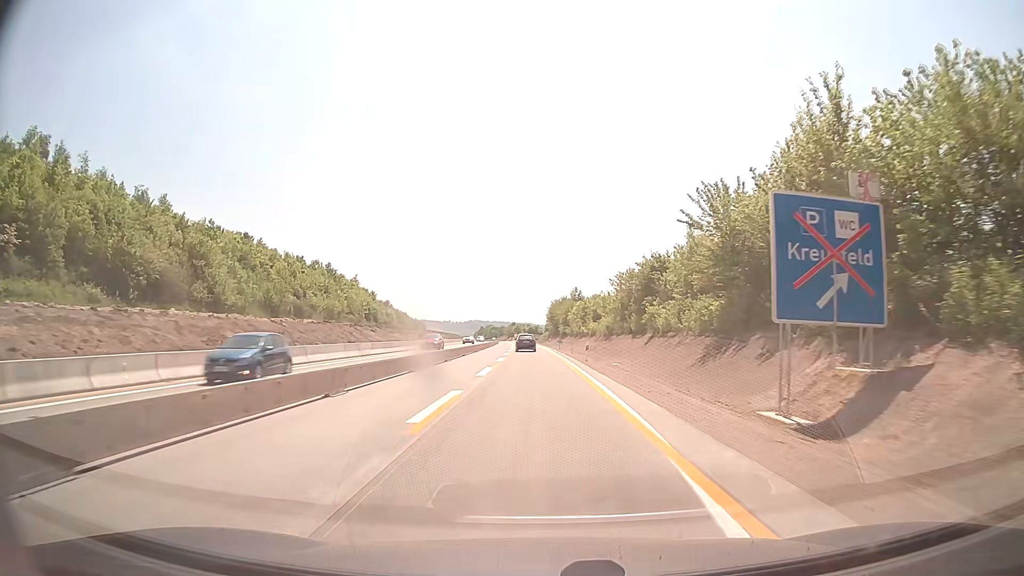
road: motorway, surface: concrete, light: Day
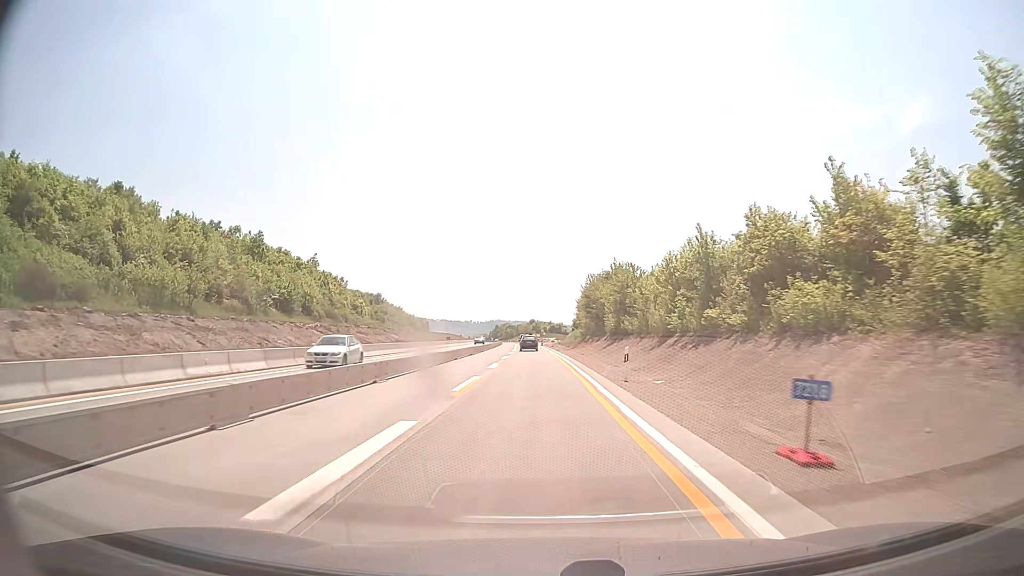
(-0.9, +65.4) m; -2°
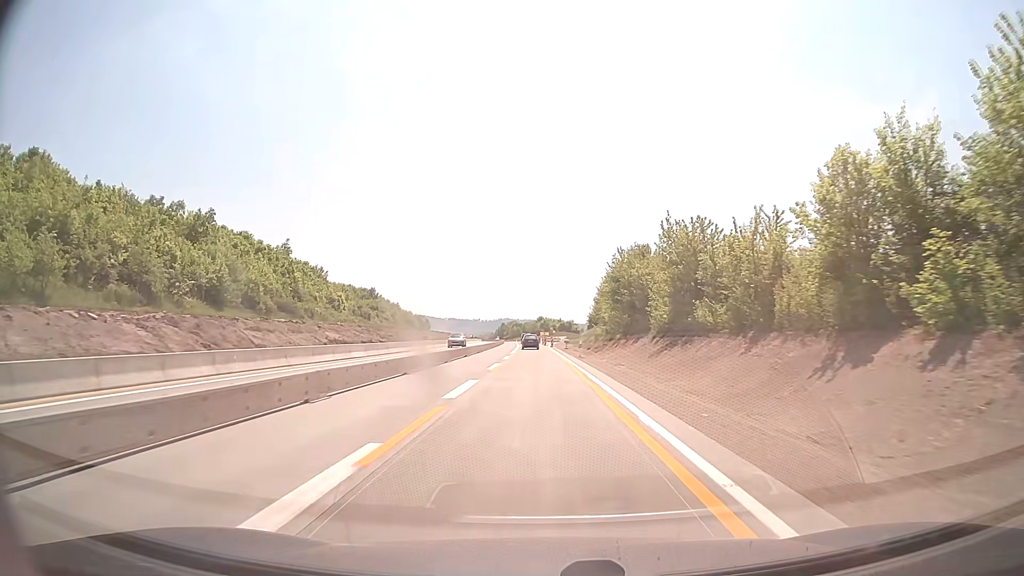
(-0.2, +26.2) m; -1°
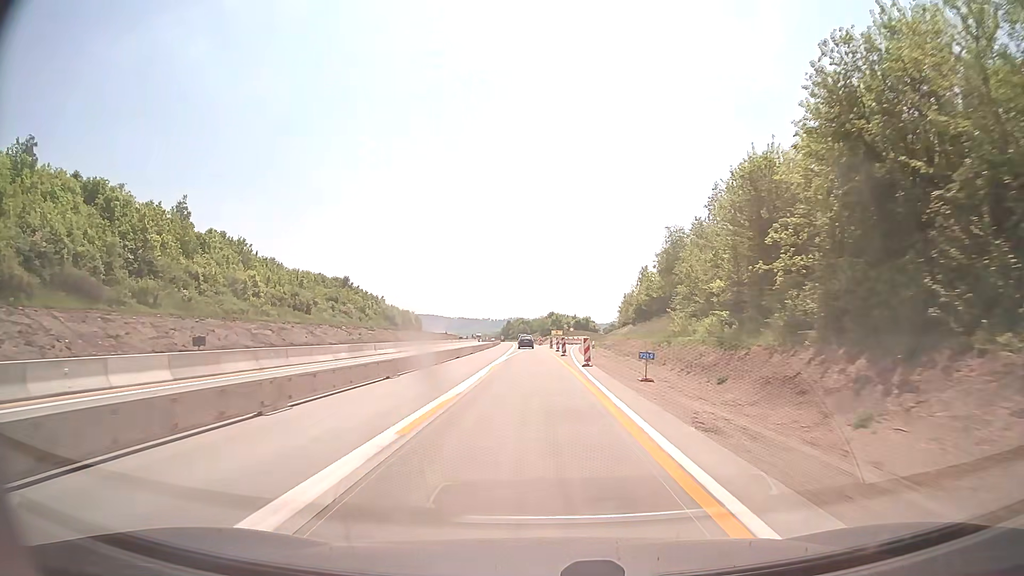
(-0.4, +52.4) m; -1°
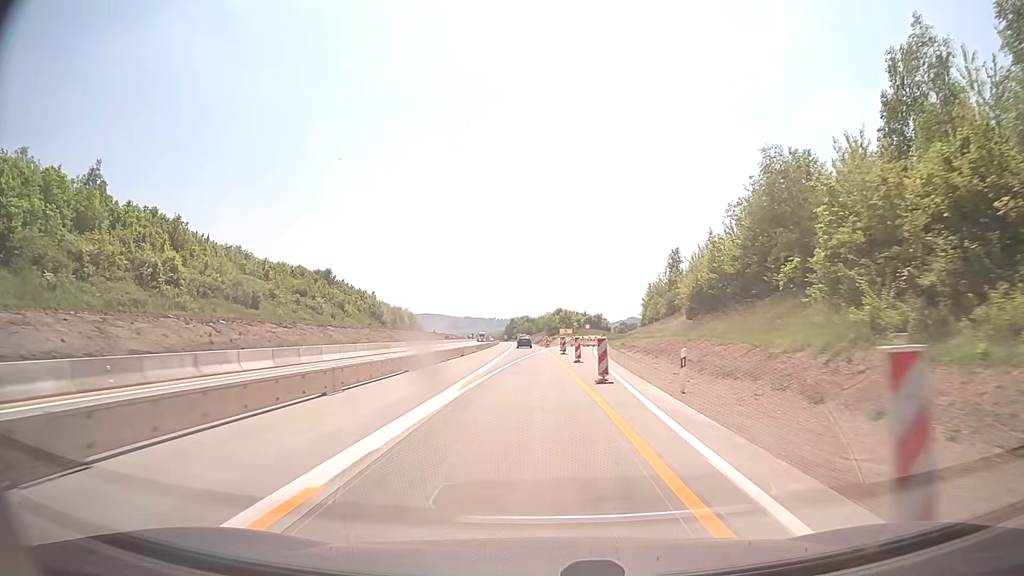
(-0.1, +26.2) m; -1°
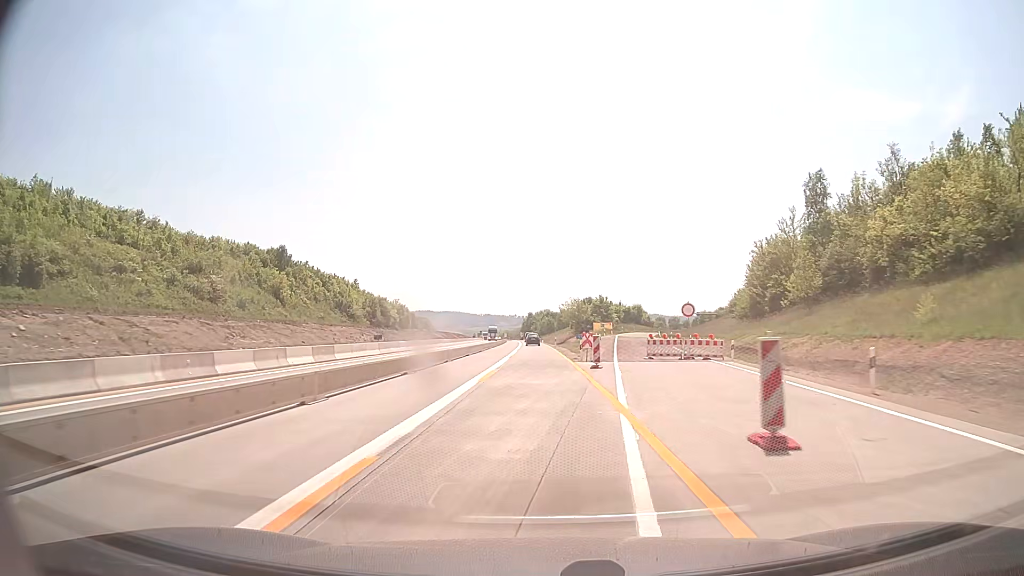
(-0.8, +52.4) m; -2°
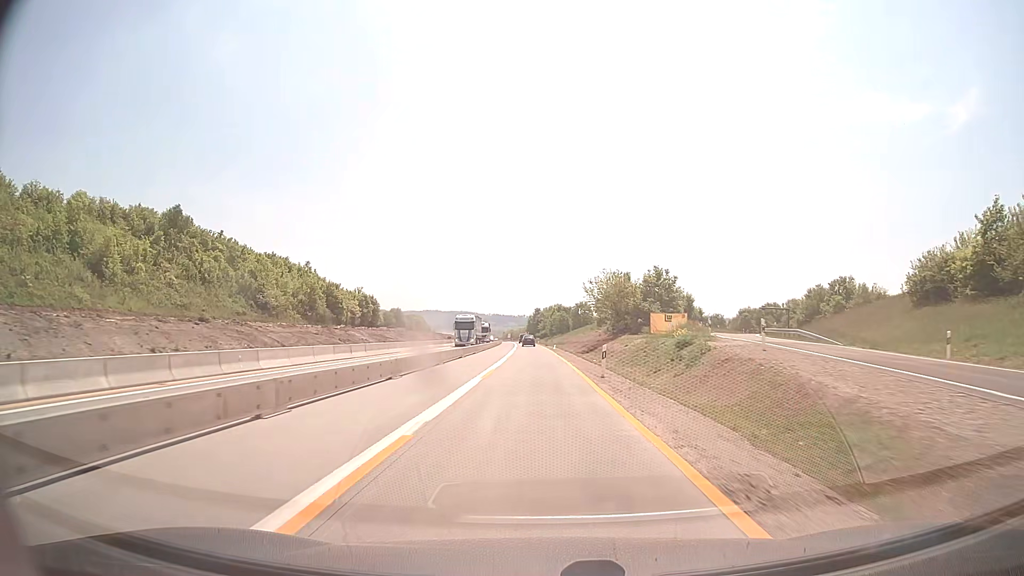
(-0.3, +52.3) m; -1°
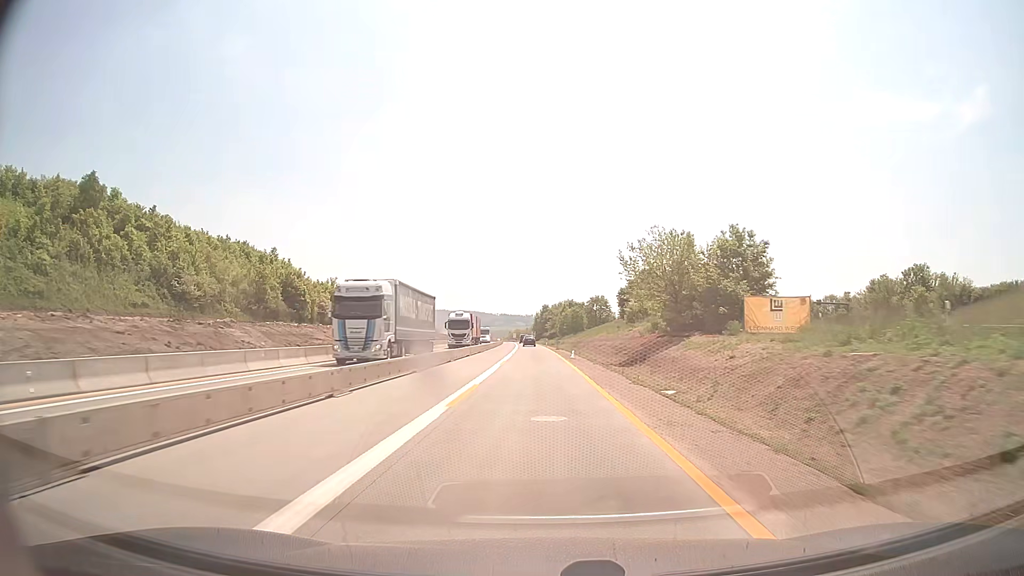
(-0.2, +26.2) m; -1°
(0, +10) (0, +20) (0, +30) (0, +40) (0, +50) (-1, +60) (-1, +70) (-1, +80) (-2, +90) (-2, +100) m
